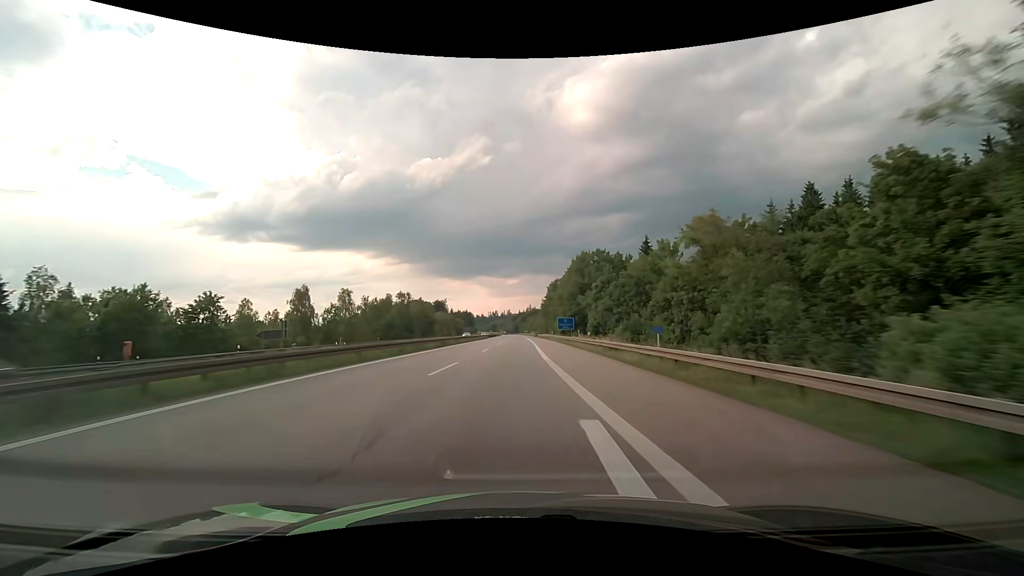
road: motorway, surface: asphalt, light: Day
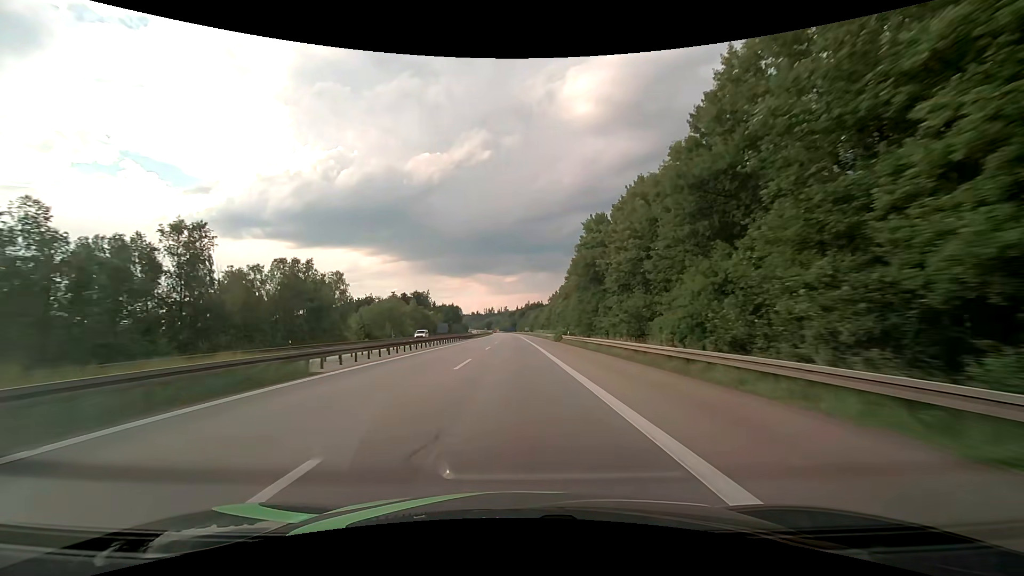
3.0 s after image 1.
(0.0, +88.3) m; 0°
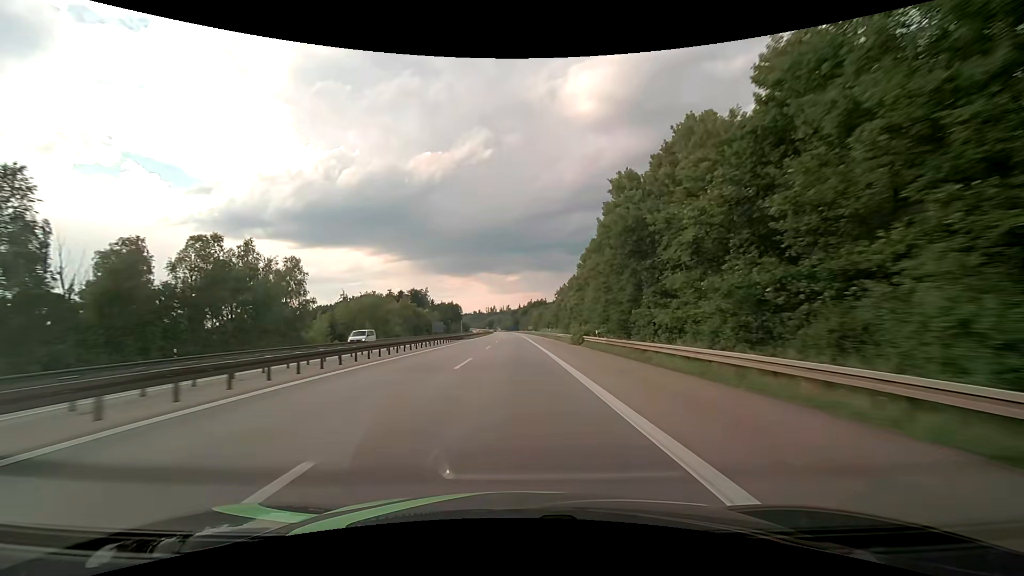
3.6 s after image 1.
(-0.1, +18.6) m; 0°
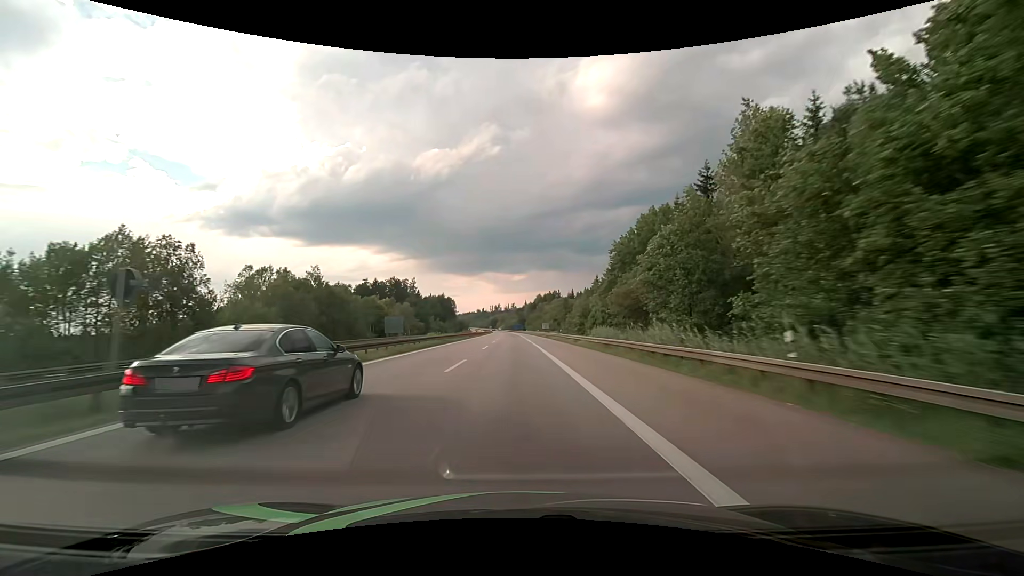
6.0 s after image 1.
(-0.5, +73.5) m; -1°
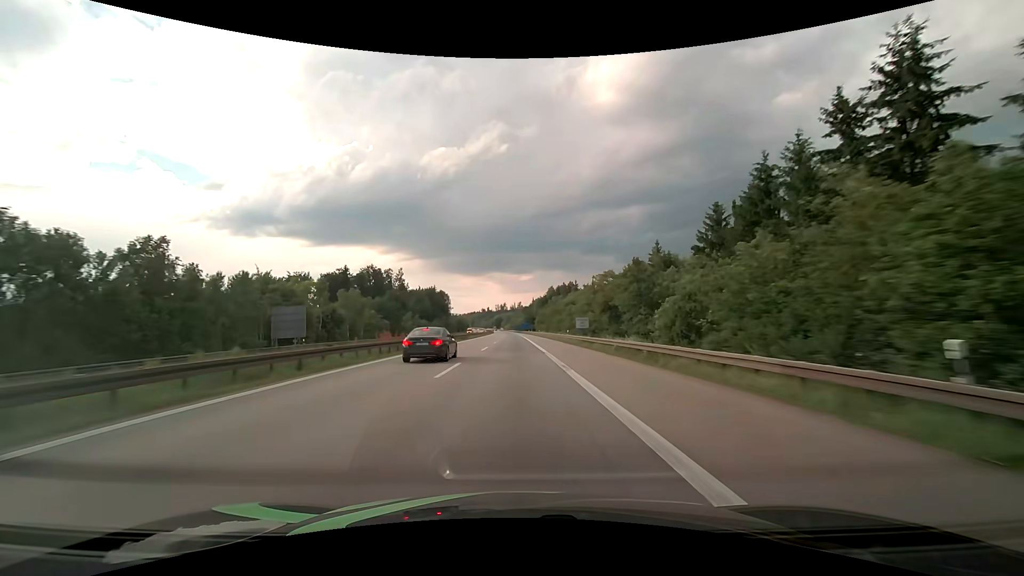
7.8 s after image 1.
(-0.3, +55.9) m; -1°
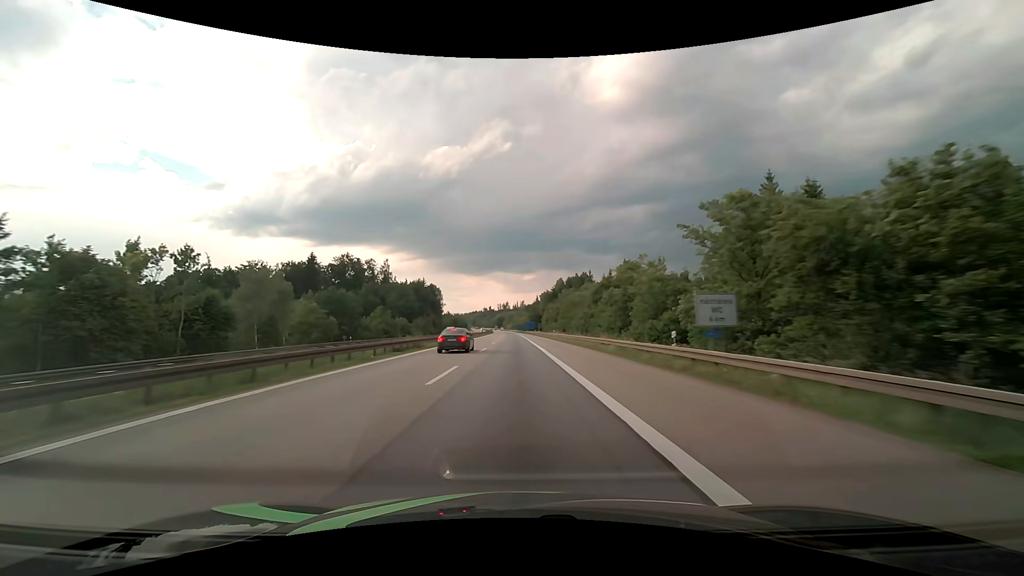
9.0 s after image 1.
(-0.1, +37.5) m; 0°
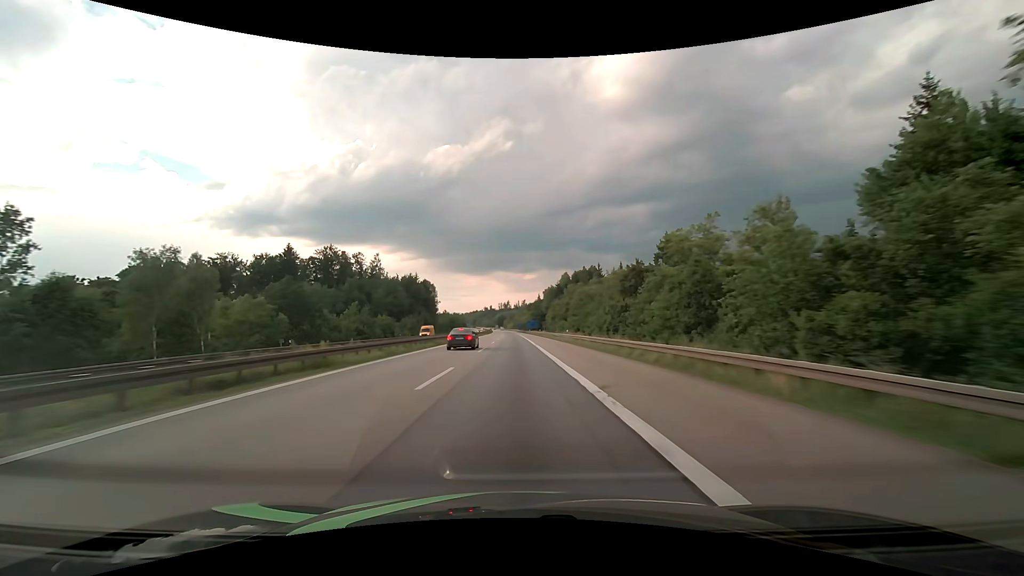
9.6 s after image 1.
(0.0, +18.8) m; 0°
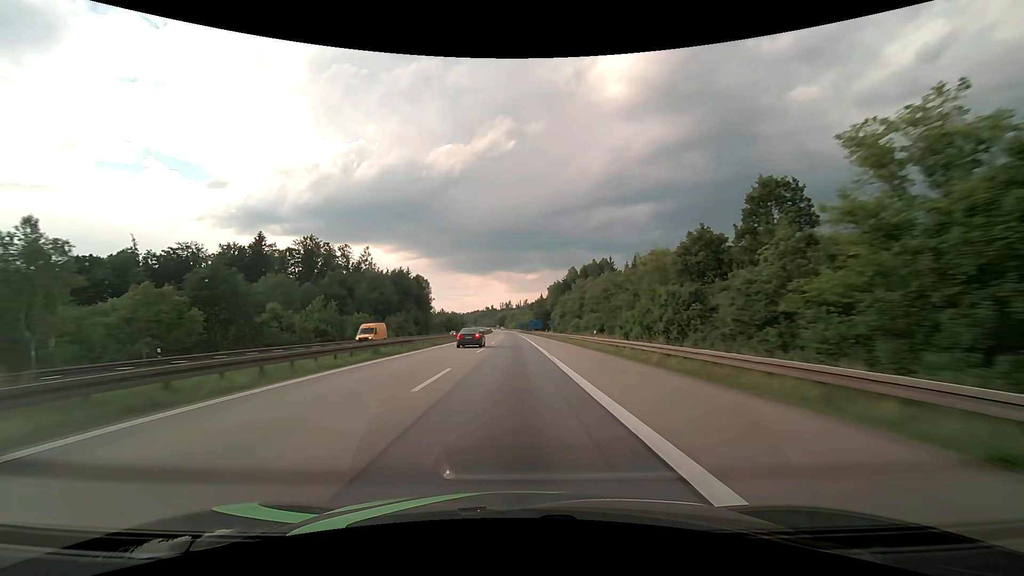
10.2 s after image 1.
(0.0, +18.8) m; 0°
(0, +10) (0, +20) (0, +30) (0, +40) (0, +50) (0, +60) (0, +70) (0, +80) (-1, +90) (-1, +100) m
